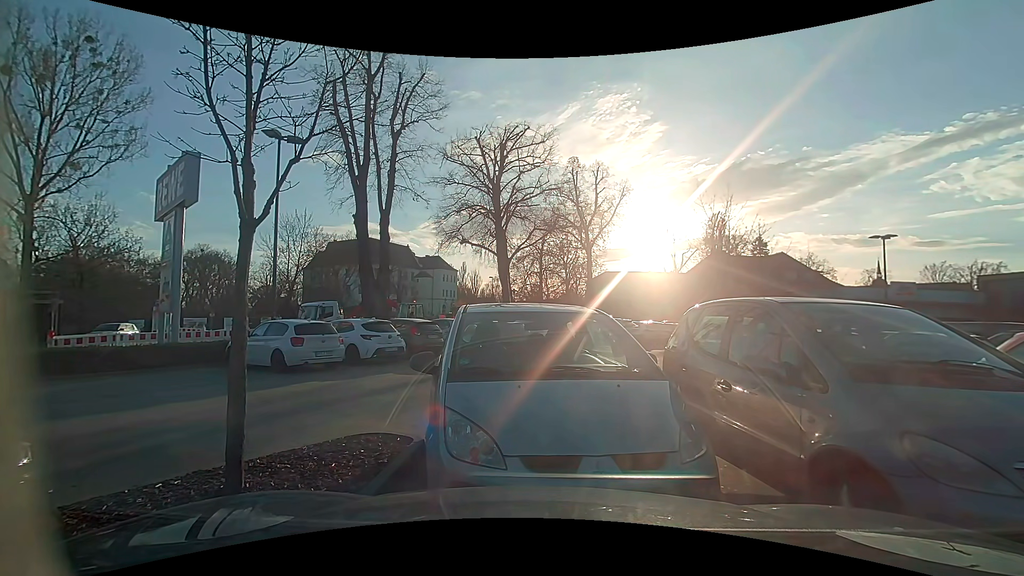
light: Day
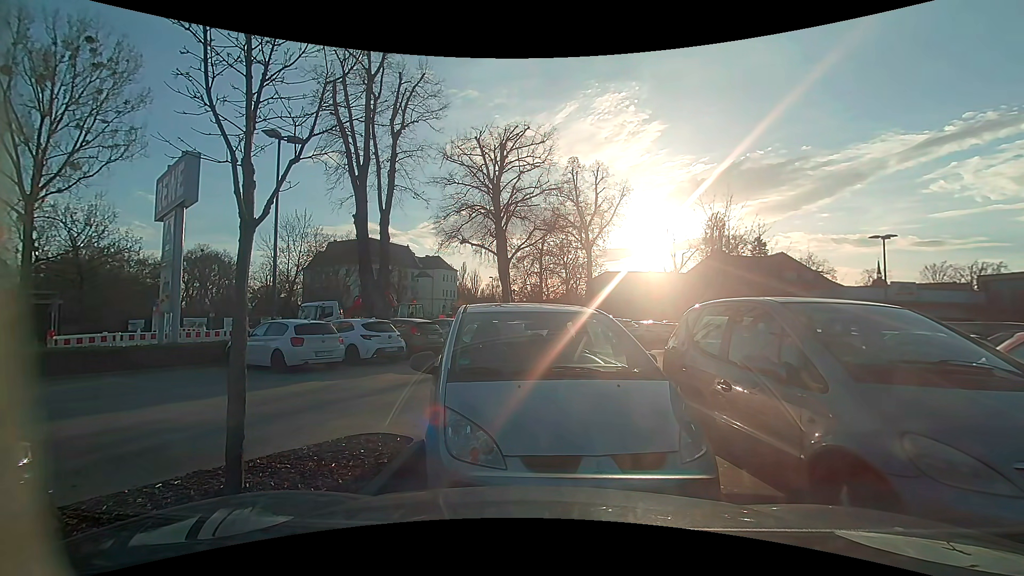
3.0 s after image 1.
(0.0, 0.0) m; 0°
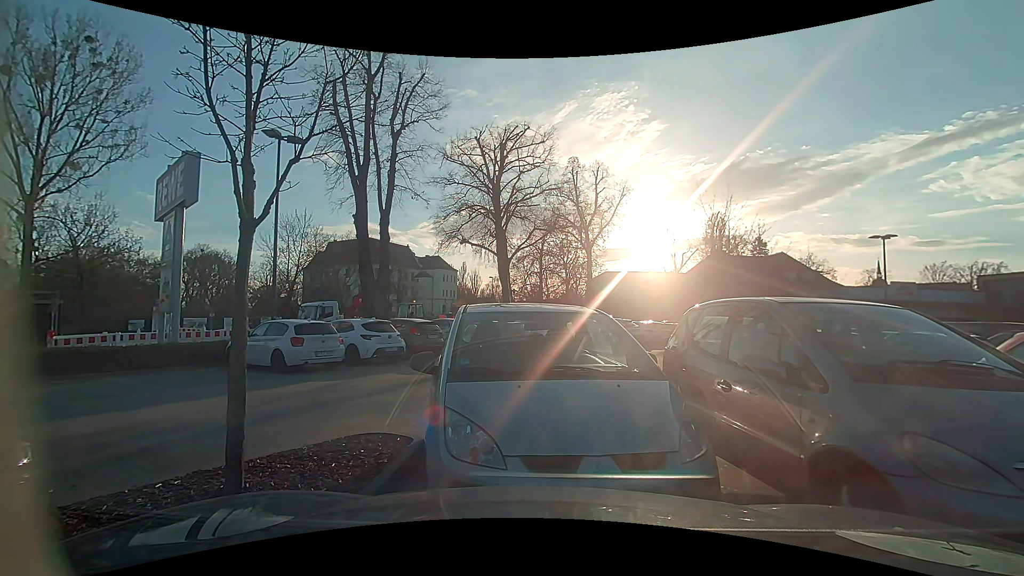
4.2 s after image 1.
(0.0, 0.0) m; 0°
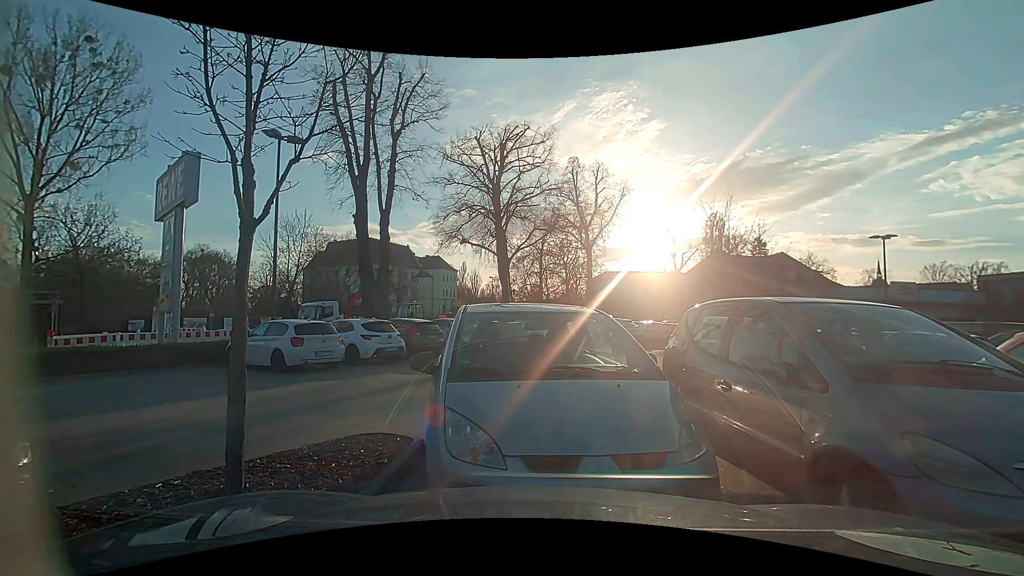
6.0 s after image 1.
(0.0, 0.0) m; 0°
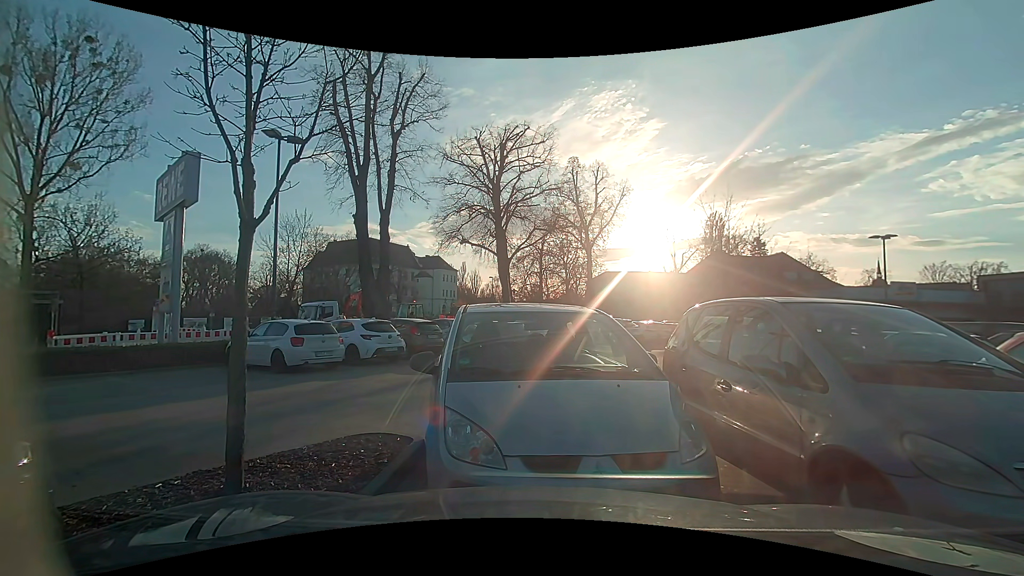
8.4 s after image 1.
(0.0, 0.0) m; 0°
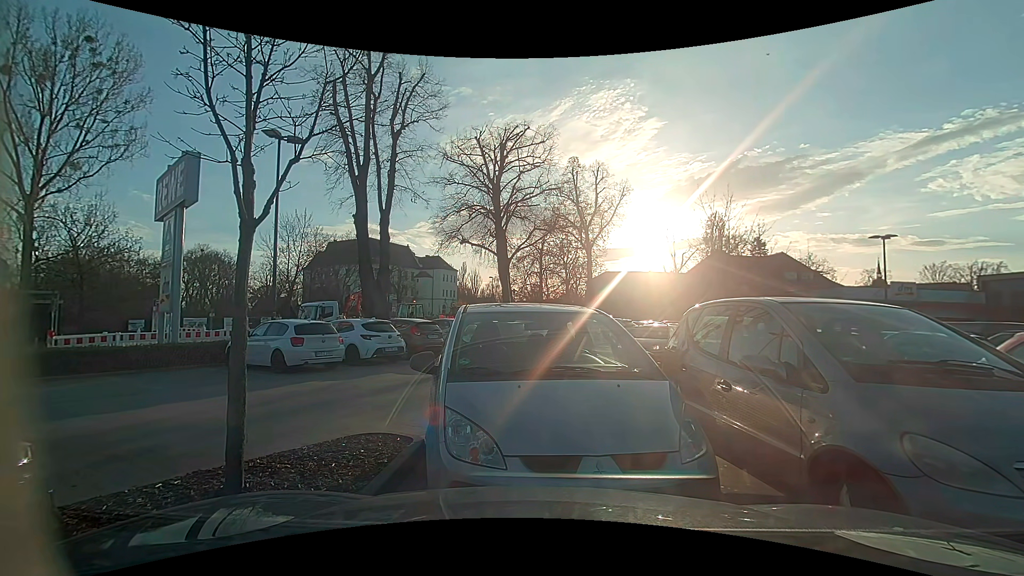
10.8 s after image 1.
(0.0, 0.0) m; 0°
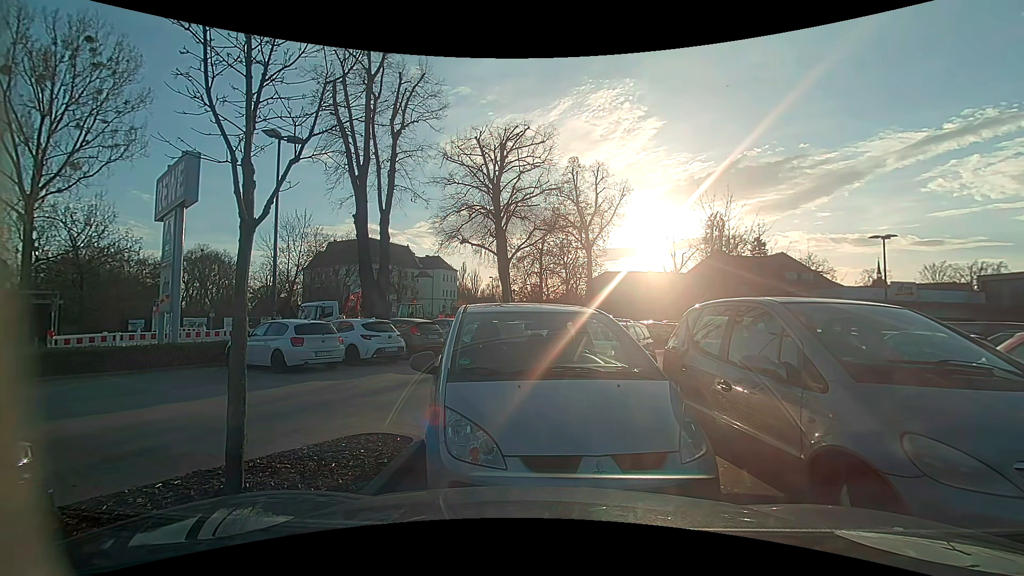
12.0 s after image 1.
(0.0, 0.0) m; 0°
